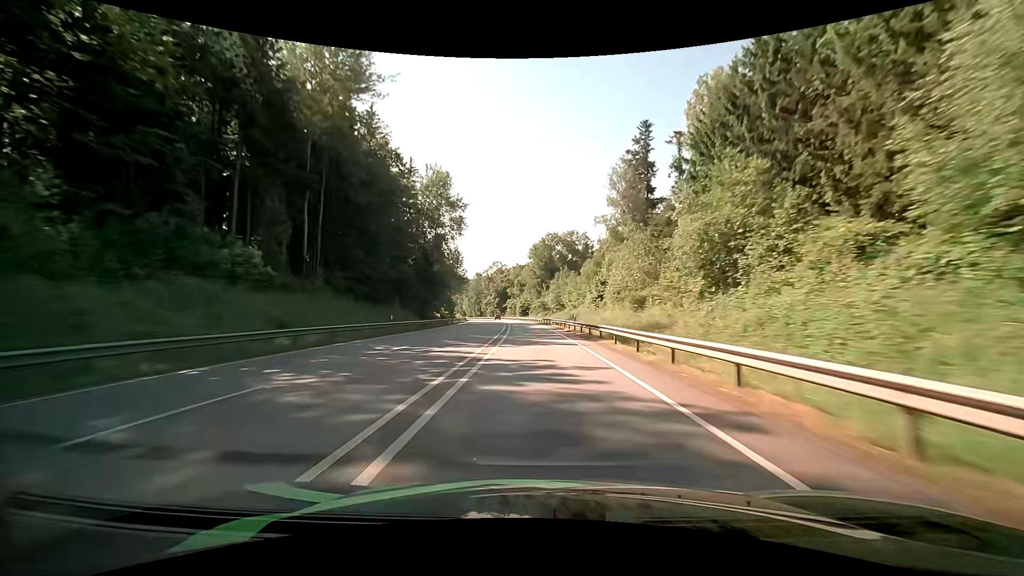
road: primary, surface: asphalt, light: Day
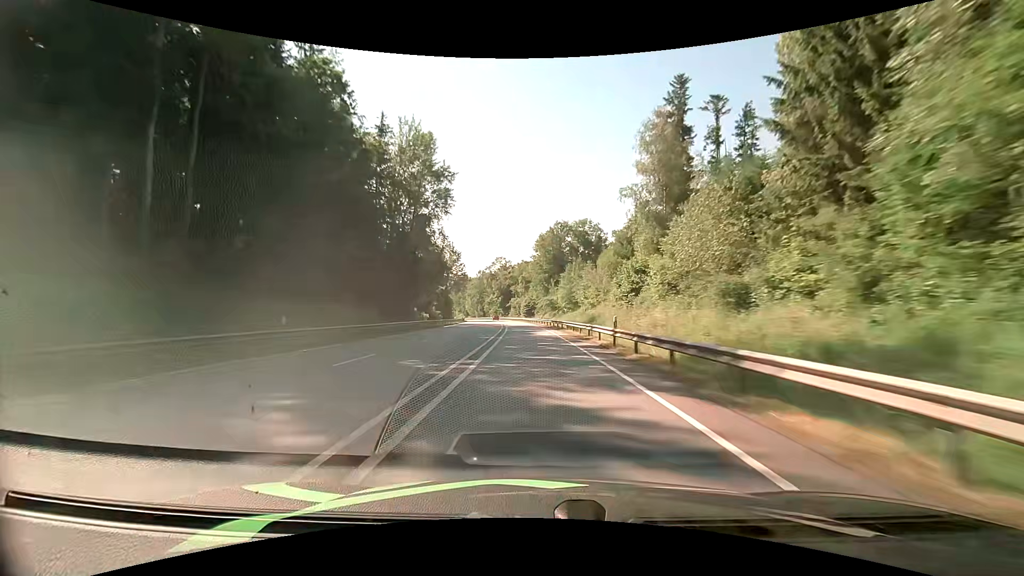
(-0.2, +16.6) m; -1°
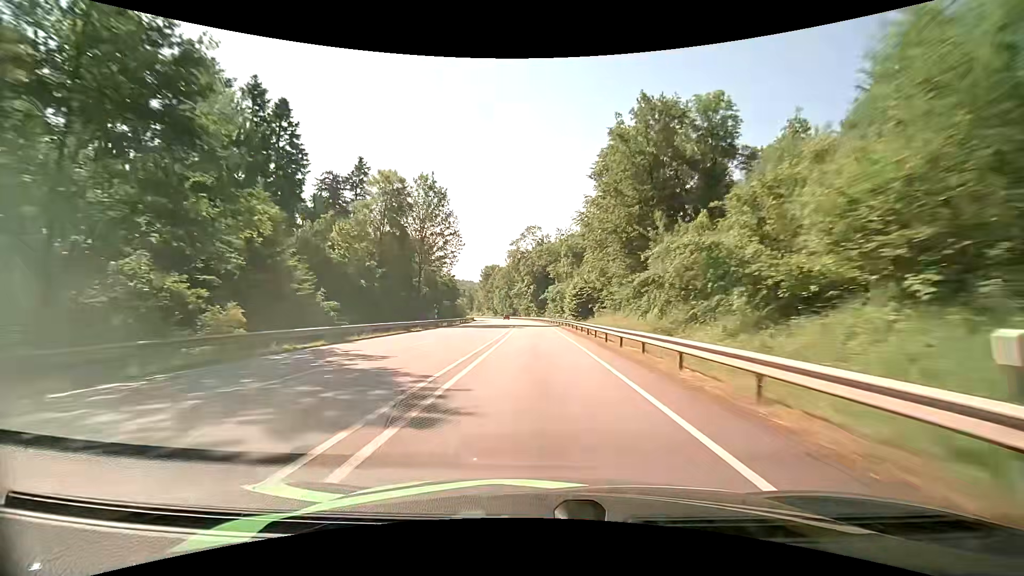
(-2.2, +64.4) m; -5°
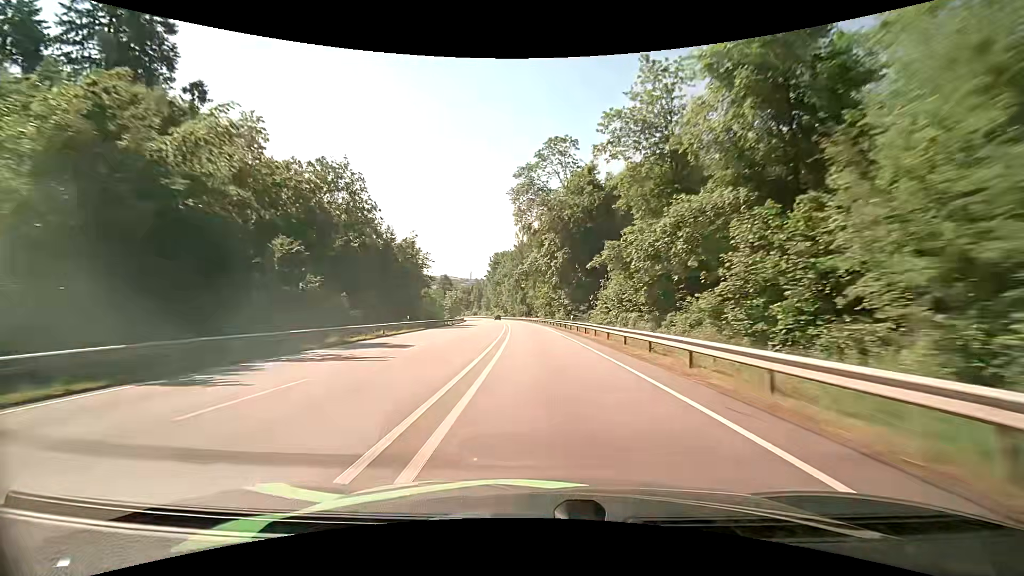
(-1.4, +63.1) m; -2°
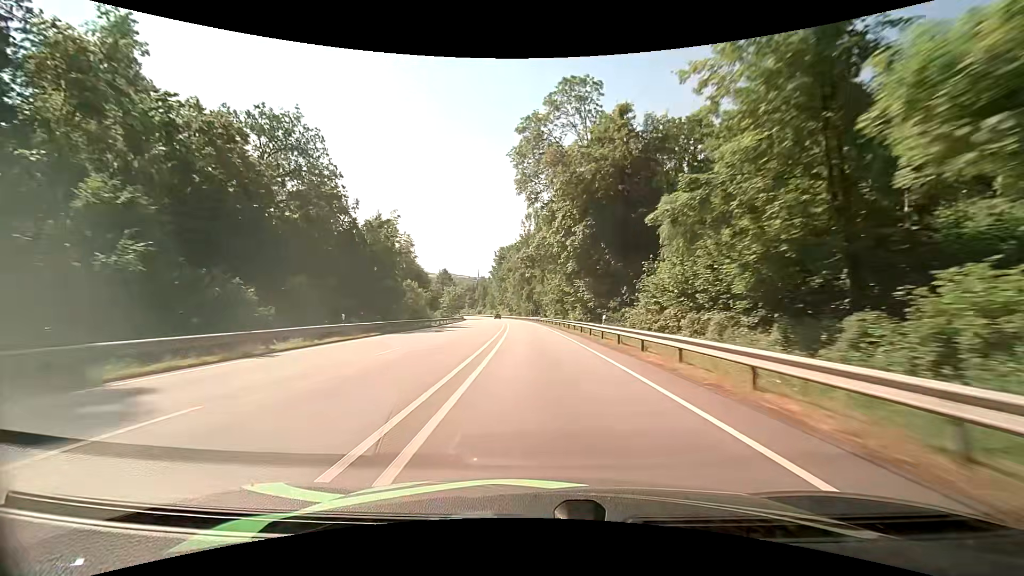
(-0.1, +15.7) m; -1°
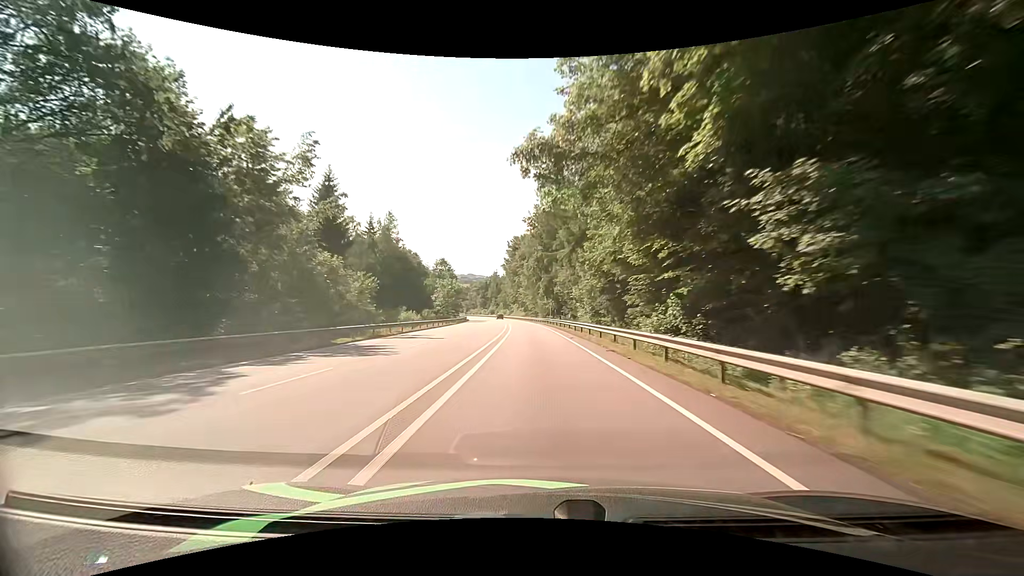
(-0.5, +31.0) m; -2°
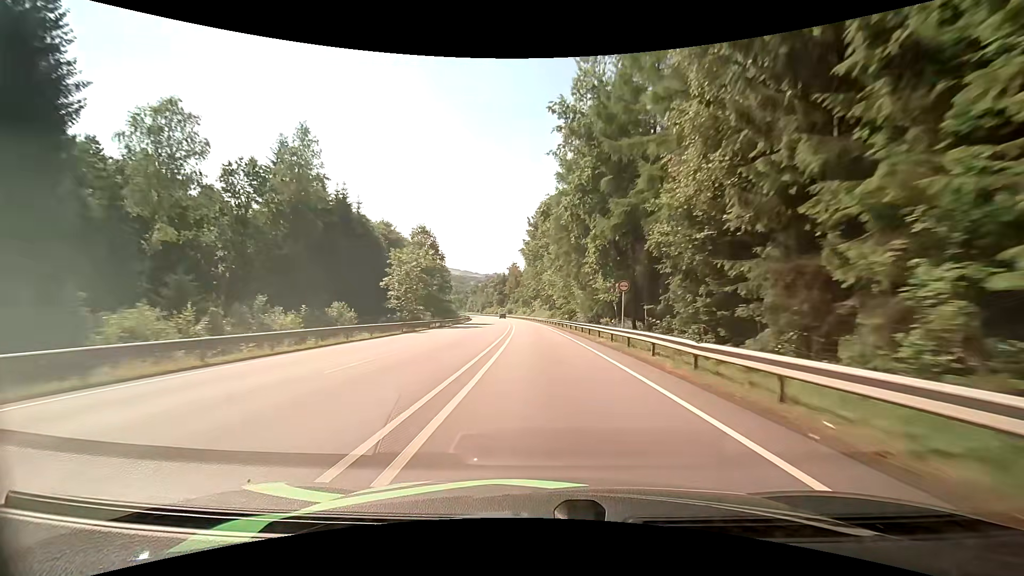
(-1.4, +45.7) m; -3°
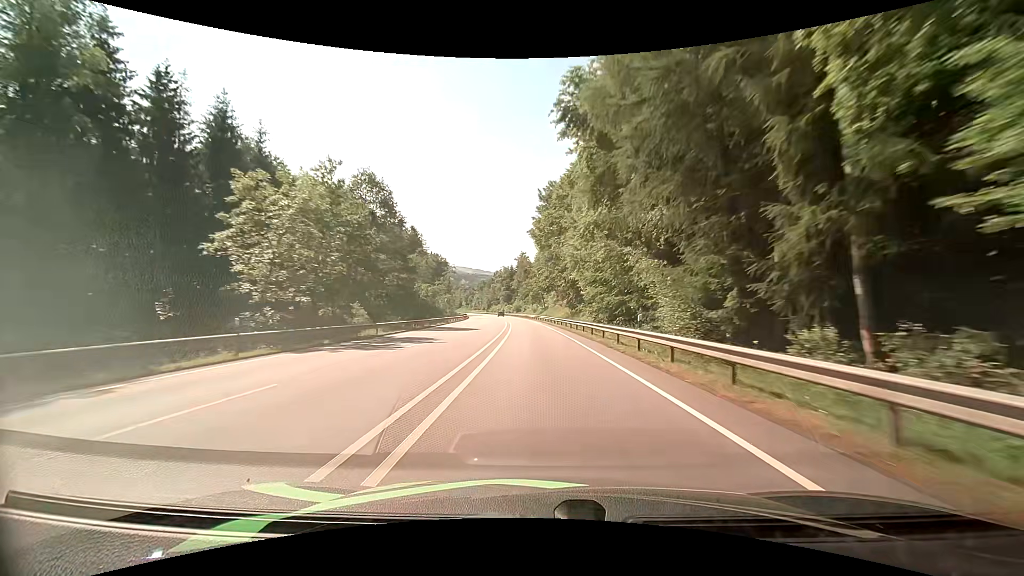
(-0.3, +30.3) m; -1°
(0, +10) (0, +20) (-1, +30) (-1, +40) (-2, +50) (-2, +60) (-3, +70) (-4, +80) (-5, +90) (-6, +100) m
